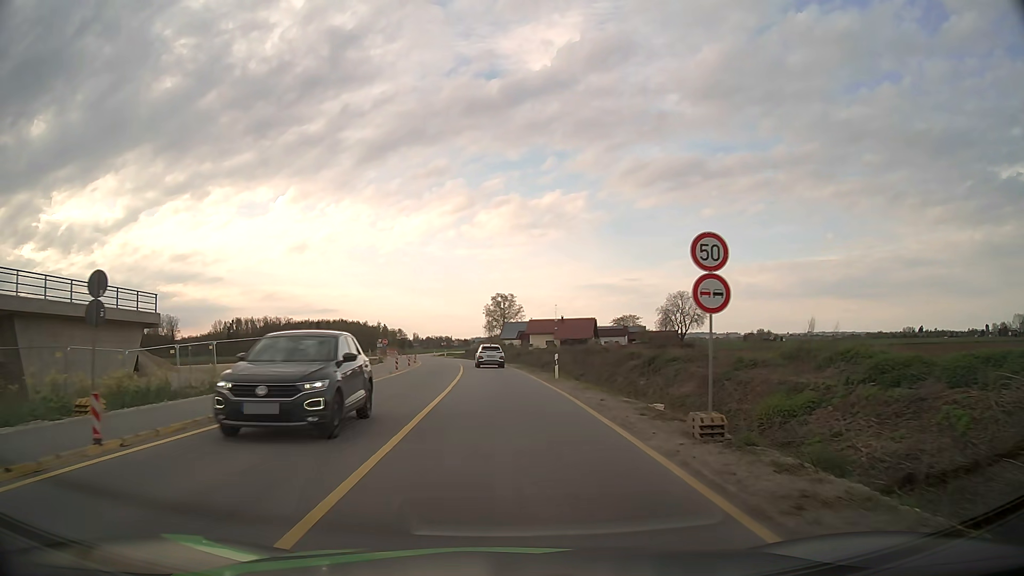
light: Day
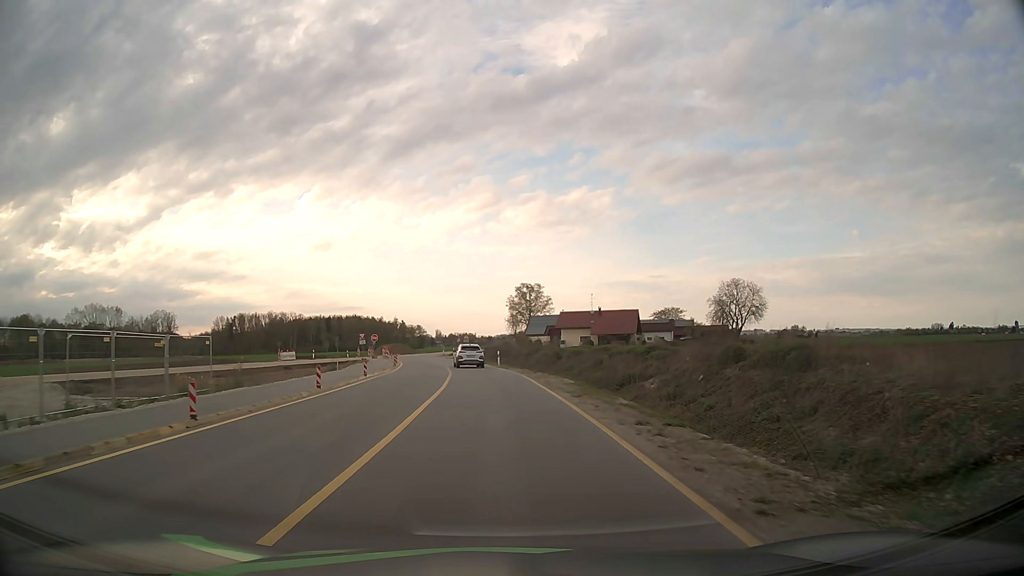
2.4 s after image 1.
(-0.5, +27.5) m; -2°
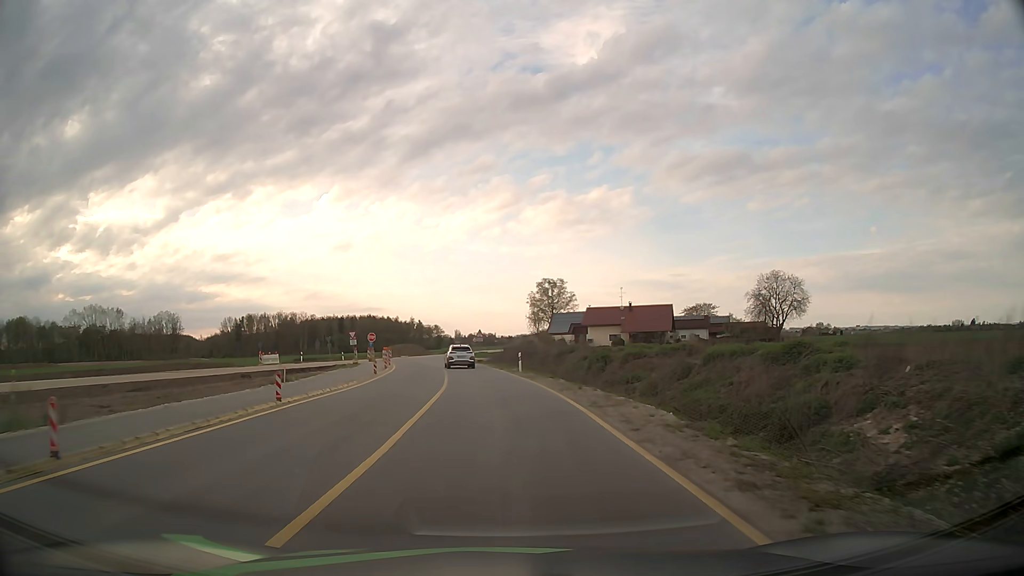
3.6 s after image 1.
(-0.2, +13.7) m; -2°
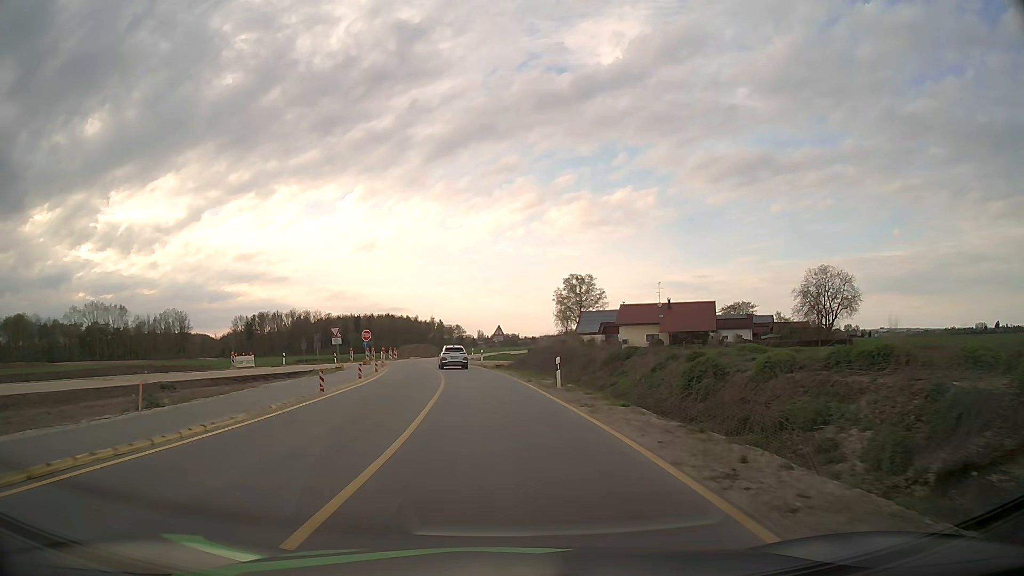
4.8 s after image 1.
(-0.2, +13.8) m; -2°
(0, +10) (-1, +20) (-2, +30) (-3, +40) (-4, +50) (-6, +60) (-7, +70) (-7, +80) (-6, +90) (-5, +99) m
